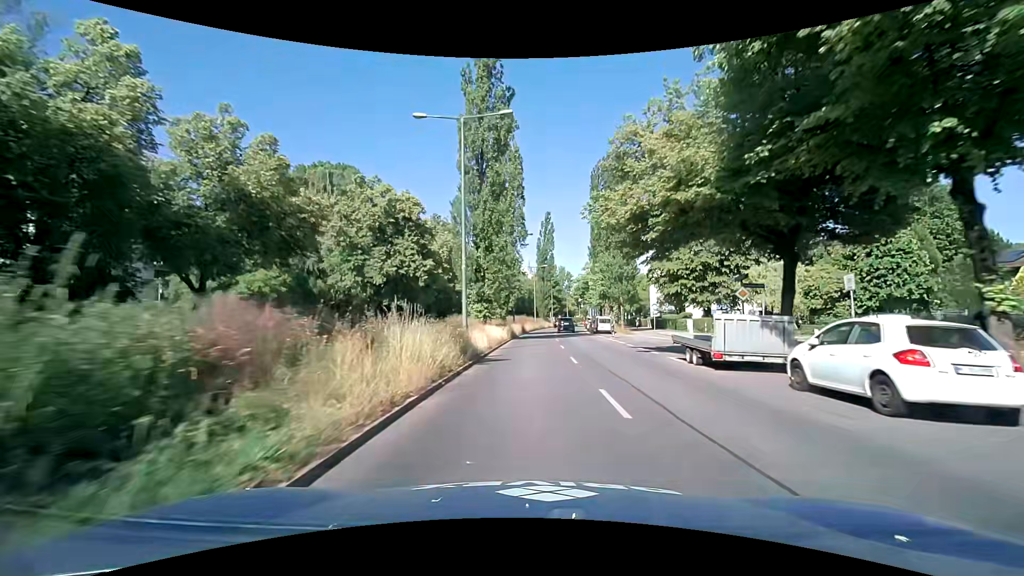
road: secondary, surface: asphalt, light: Day
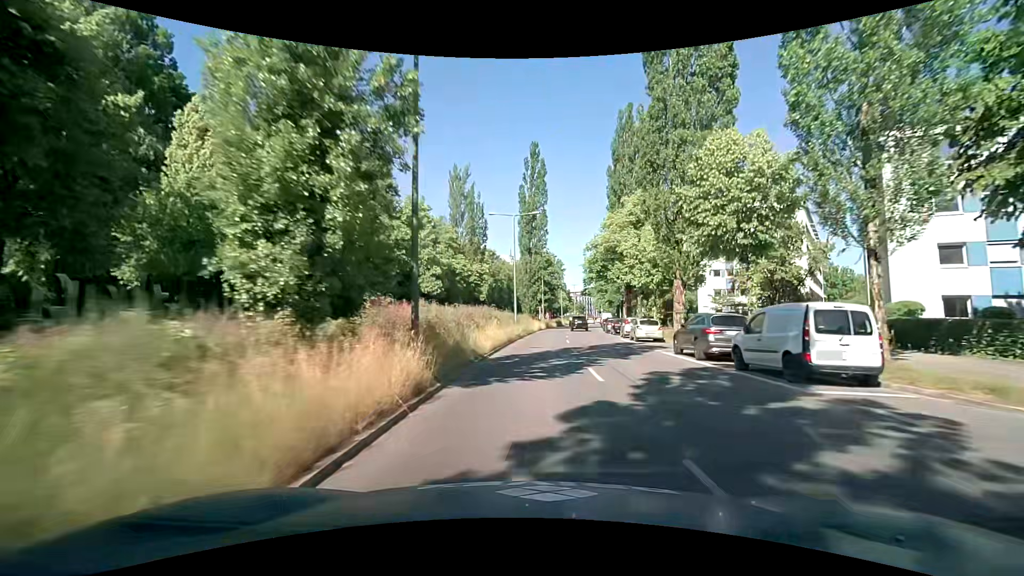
(+0.9, +41.1) m; +3°
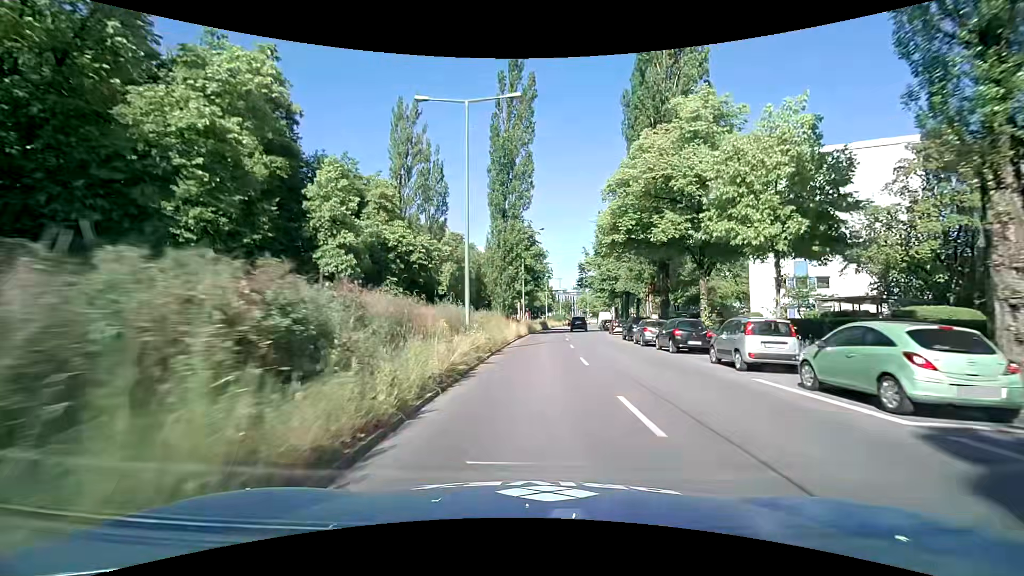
(+0.3, +23.1) m; +3°
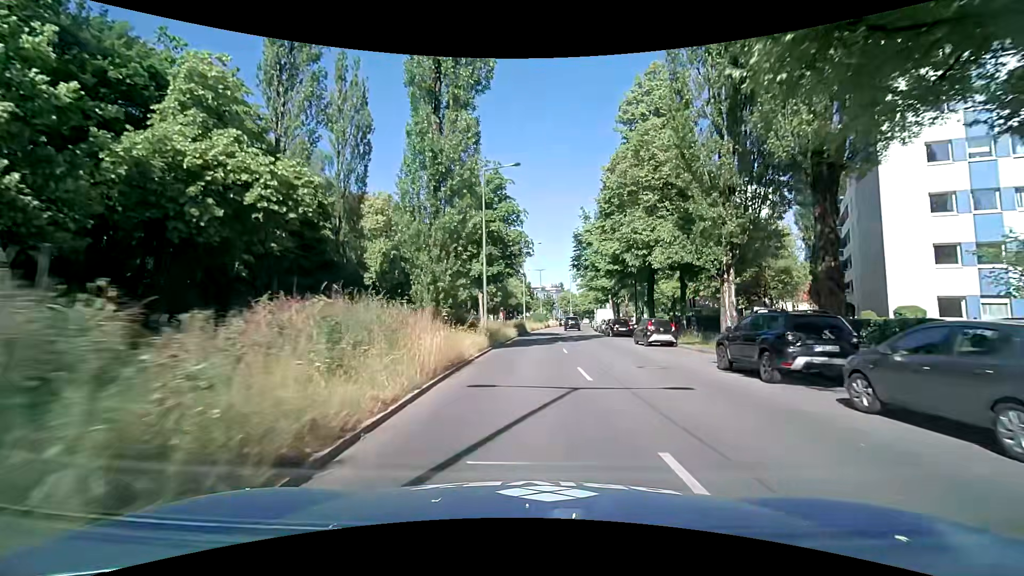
(+0.4, +21.8) m; +2°
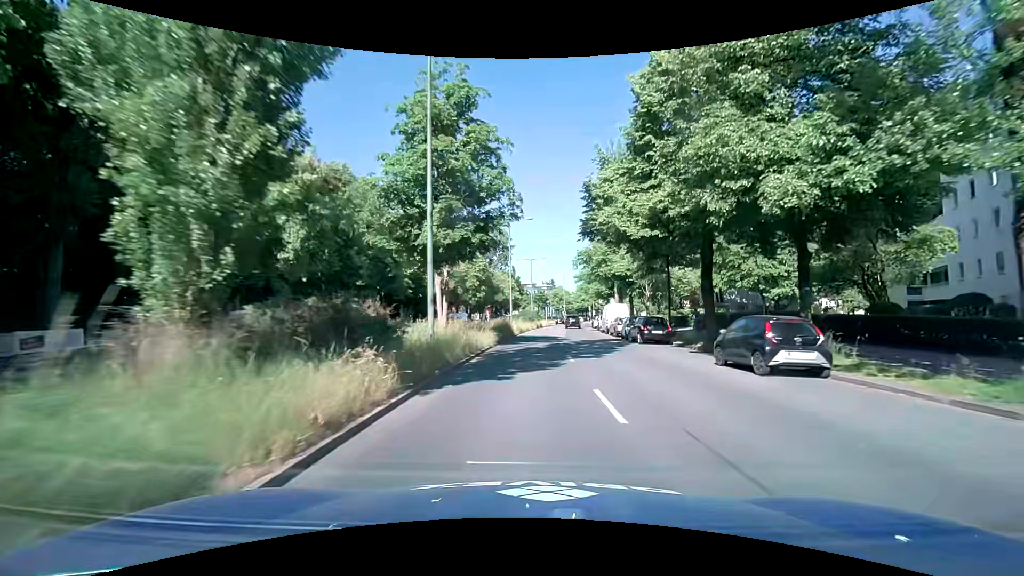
(+0.1, +13.8) m; +1°
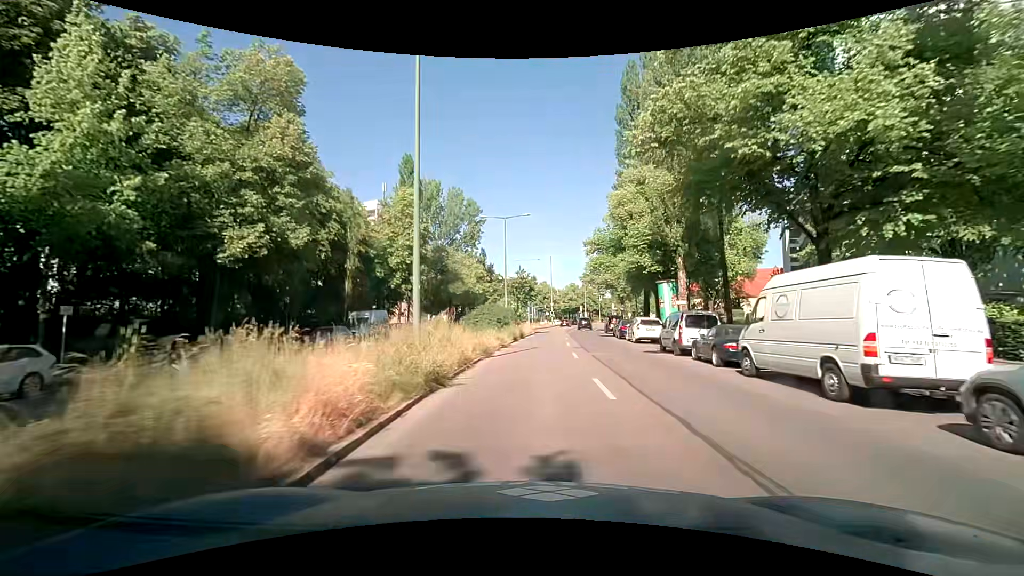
(+0.7, +33.8) m; +3°
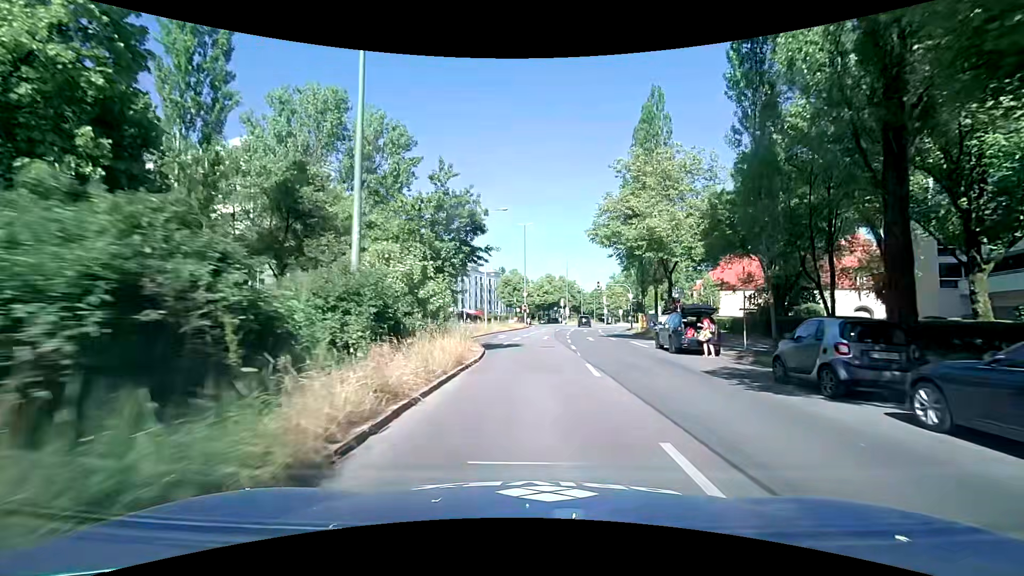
(+1.0, +33.1) m; +4°
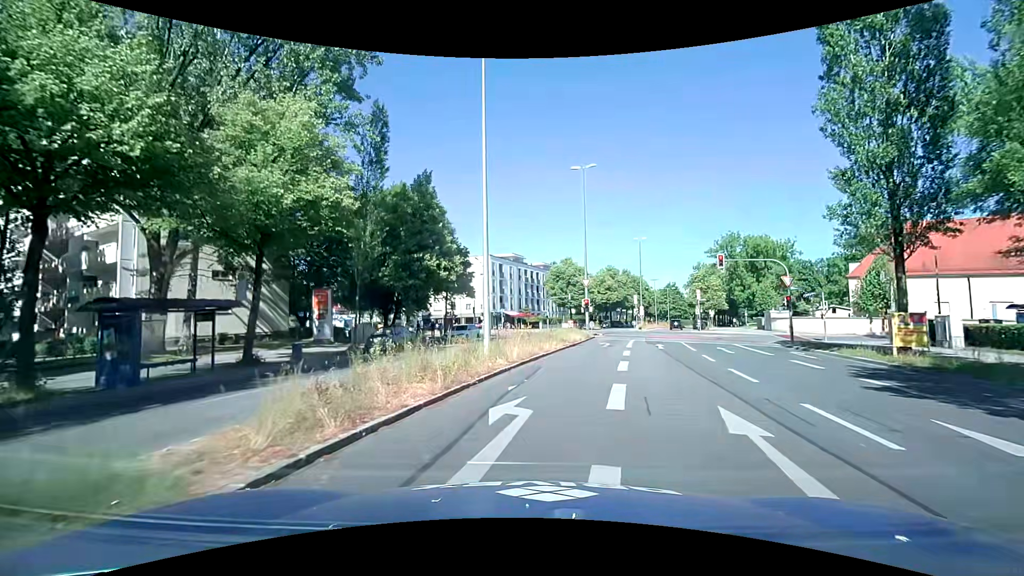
(-0.9, +27.2) m; -6°
(0, +10) (+2, +20) (+4, +30) (+6, +39) (+8, +49) (+9, +59) (+6, +69) (-2, +75) (-10, +80) (-19, +85) m
